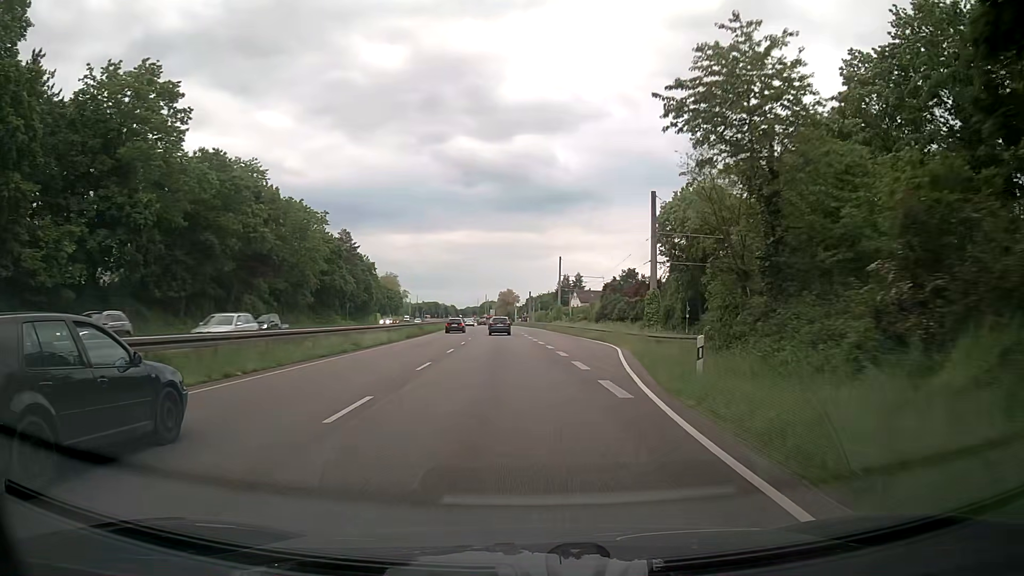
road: trunk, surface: asphalt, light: Day
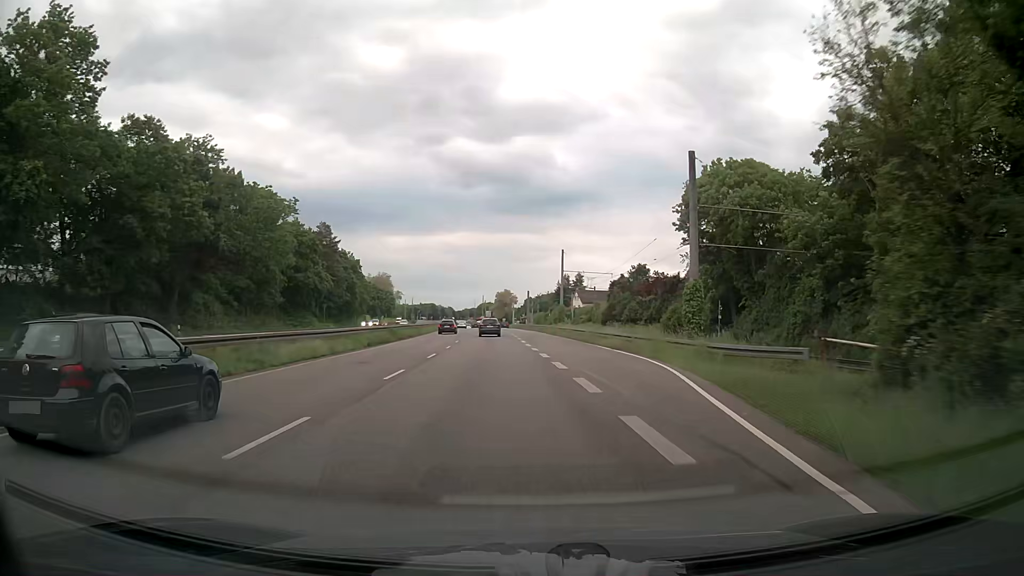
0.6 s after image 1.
(0.0, +11.3) m; 0°
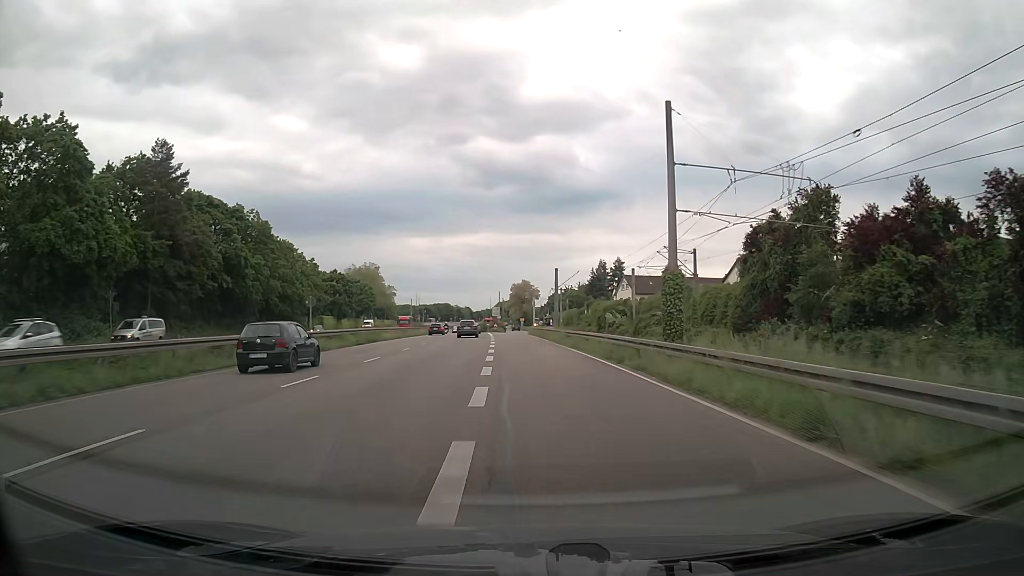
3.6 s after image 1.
(-0.5, +55.4) m; -2°
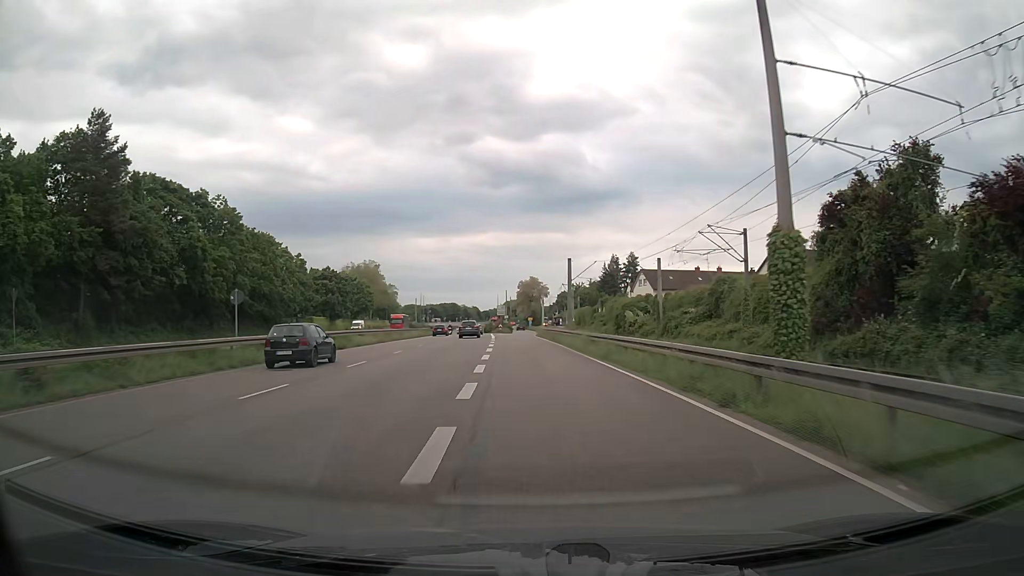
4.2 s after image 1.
(-0.1, +10.8) m; -1°
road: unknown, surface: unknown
